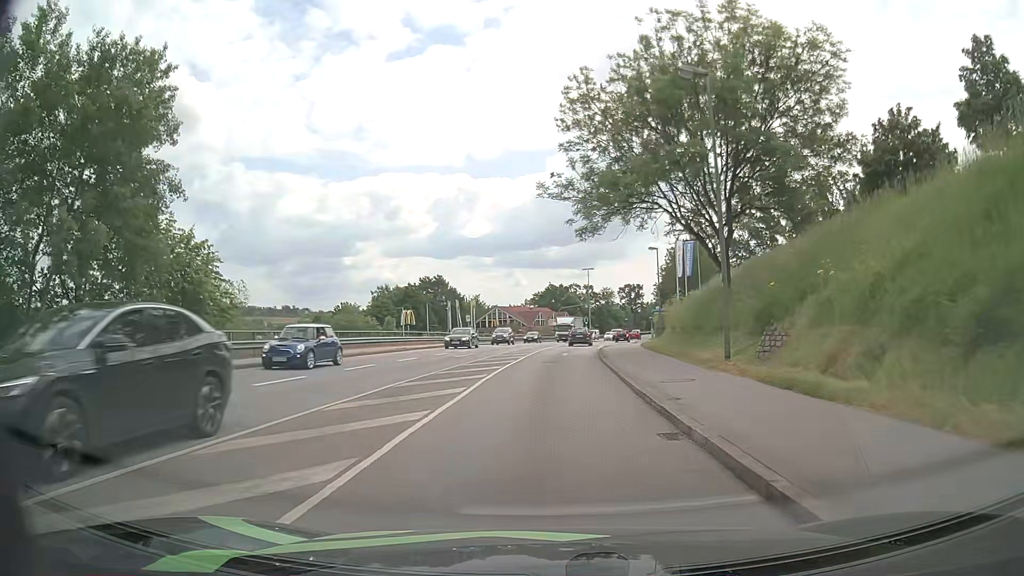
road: tertiary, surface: asphalt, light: Day
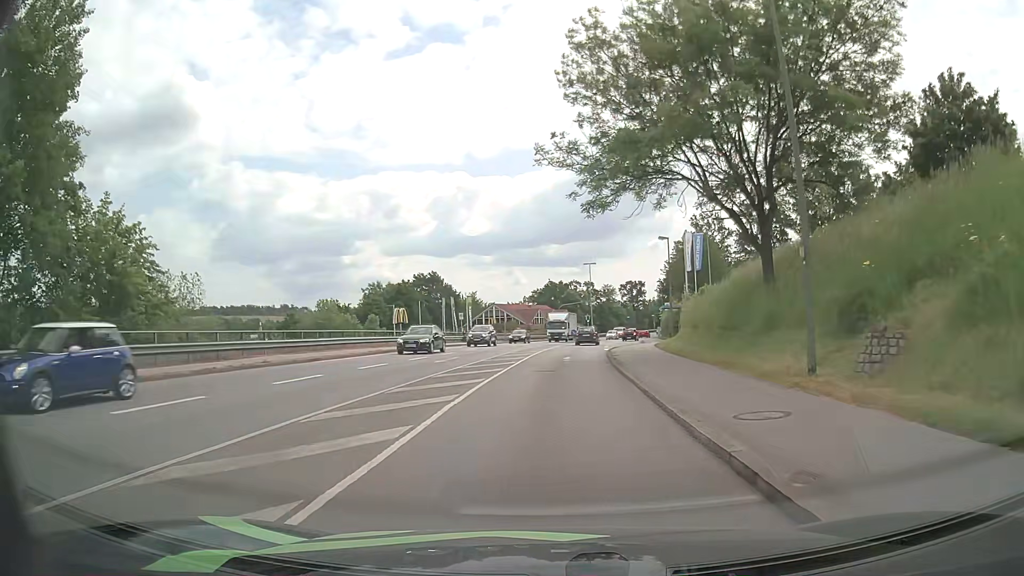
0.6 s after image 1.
(0.0, +5.7) m; 0°
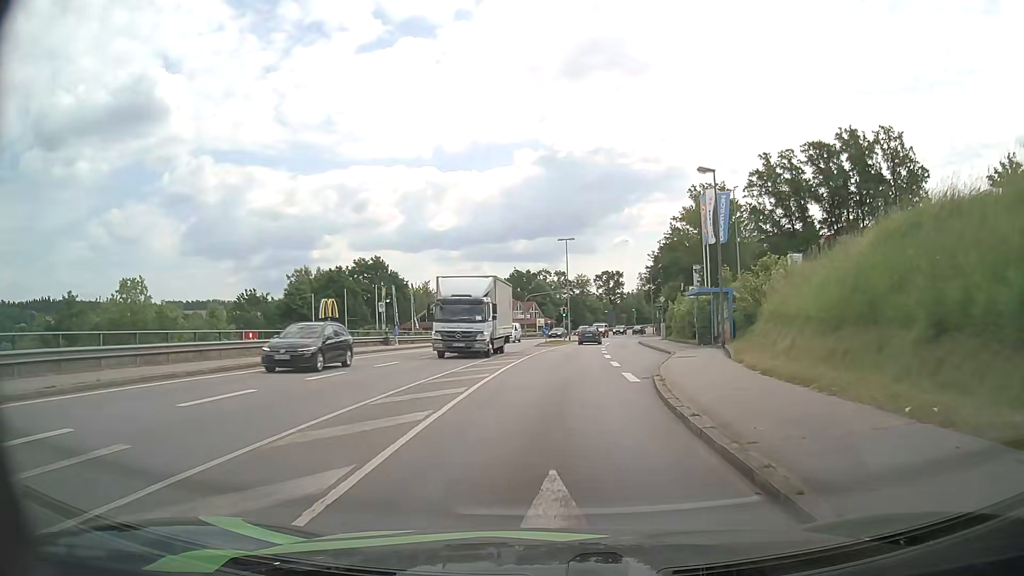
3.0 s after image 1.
(+0.2, +22.4) m; +3°
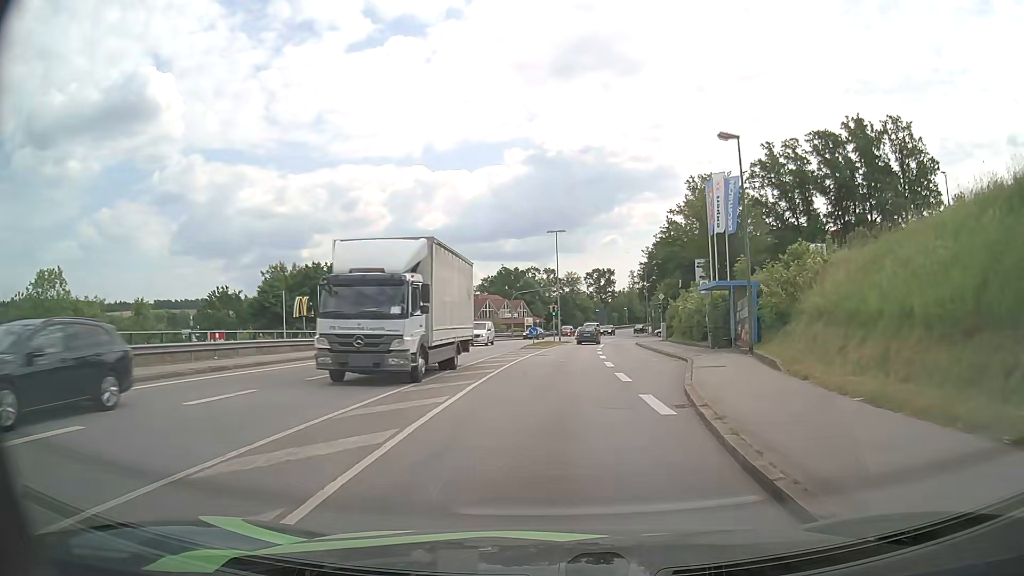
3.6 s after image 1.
(0.0, +5.6) m; 0°
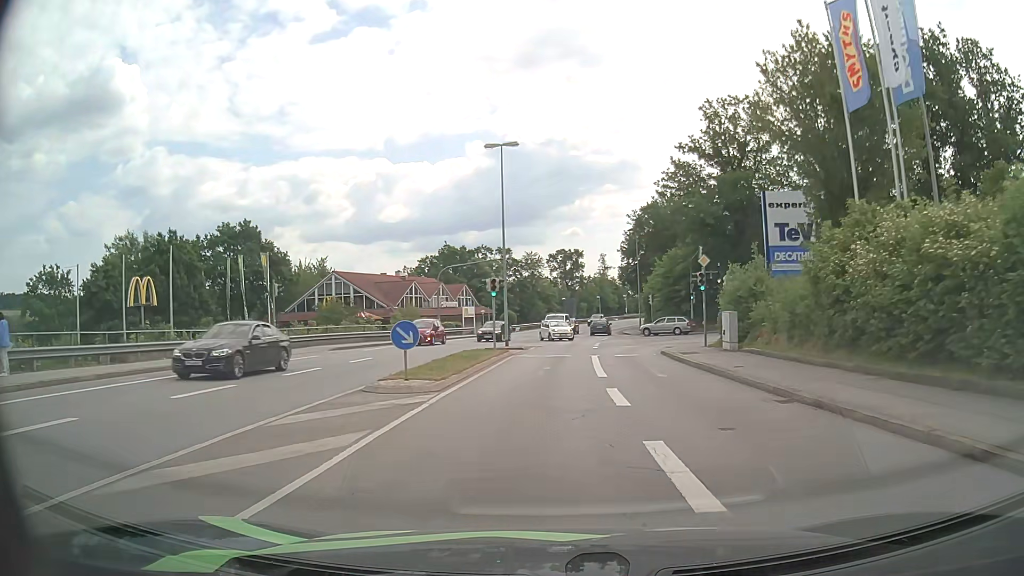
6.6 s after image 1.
(+1.2, +29.2) m; +4°
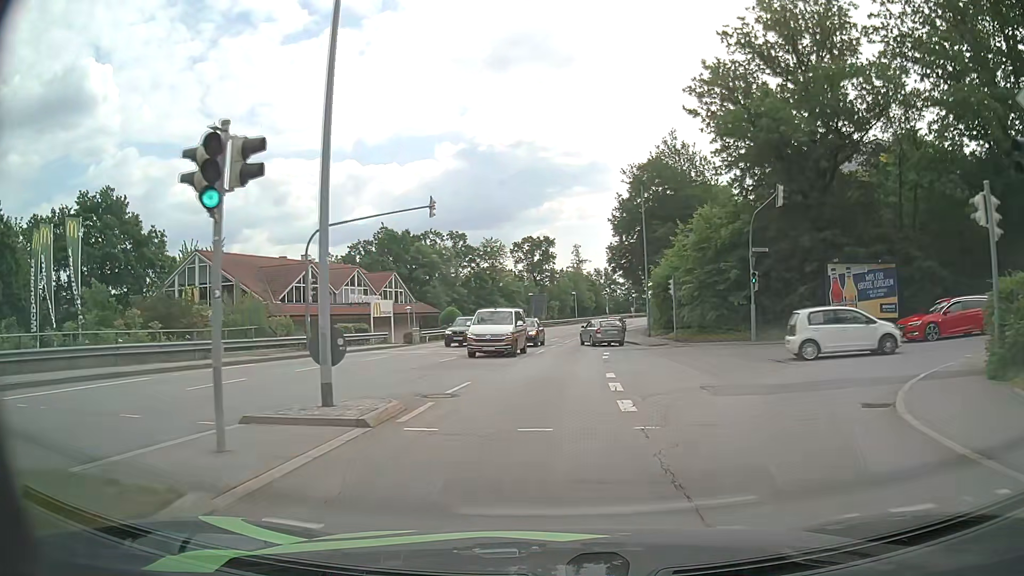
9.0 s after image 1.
(+0.6, +24.0) m; +3°
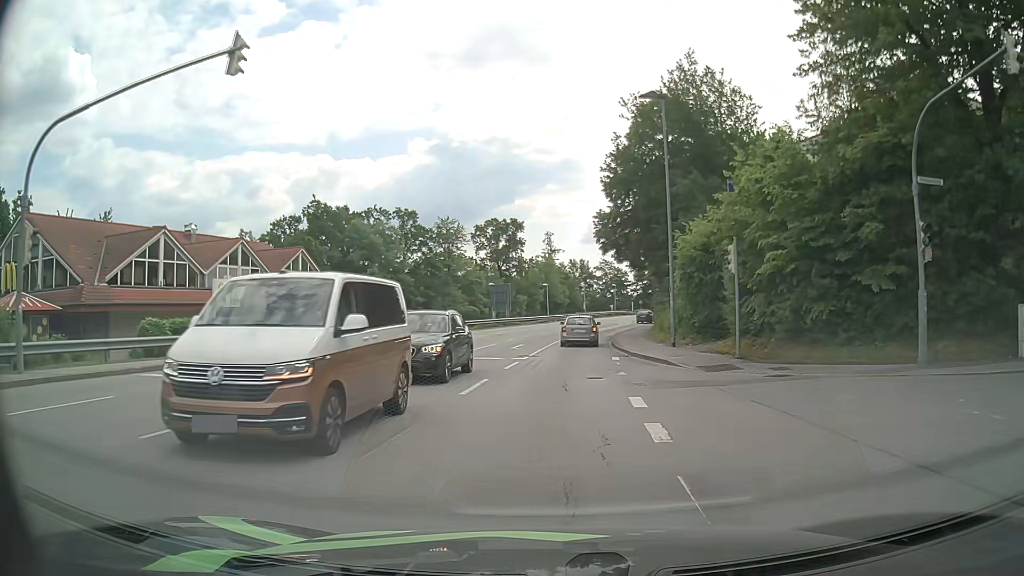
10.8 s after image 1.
(+0.4, +17.4) m; +3°
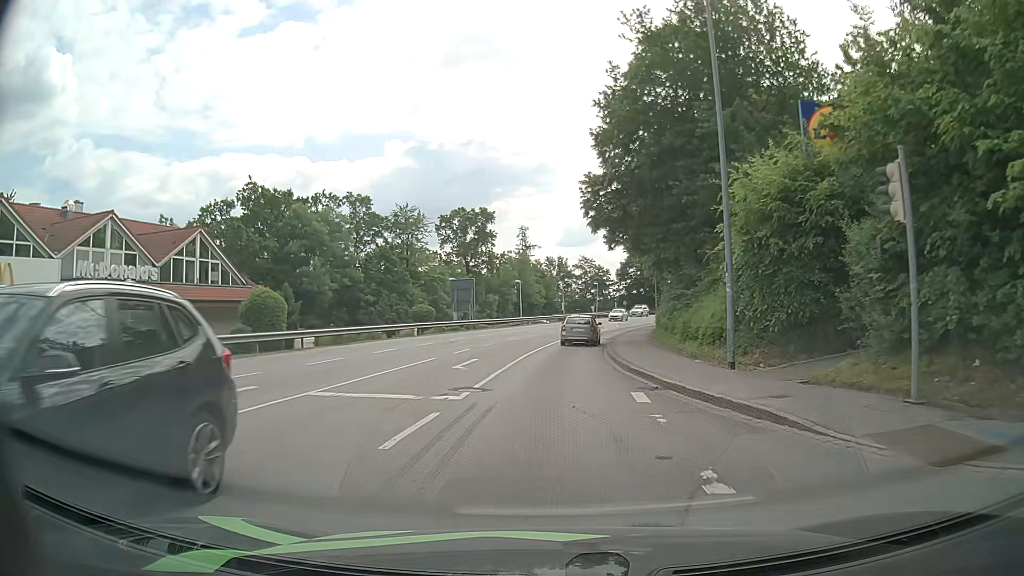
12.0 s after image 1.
(+0.2, +11.4) m; +2°
(0, +10) (0, +20) (+1, +30) (+2, +40) (+3, +50) (+6, +59) (+9, +69) (+12, +78) (+16, +88) (+20, +97) m
